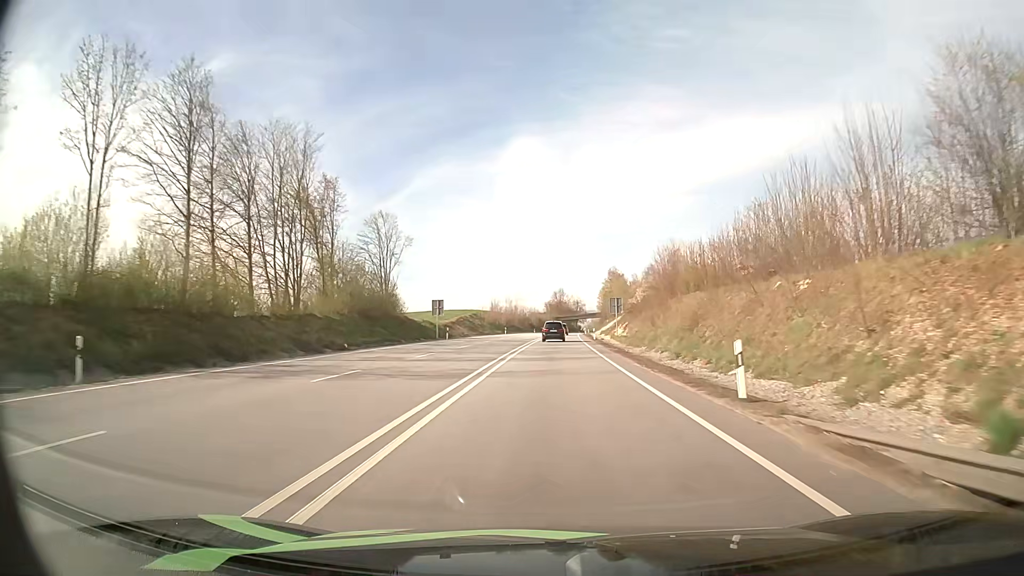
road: primary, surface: asphalt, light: Day
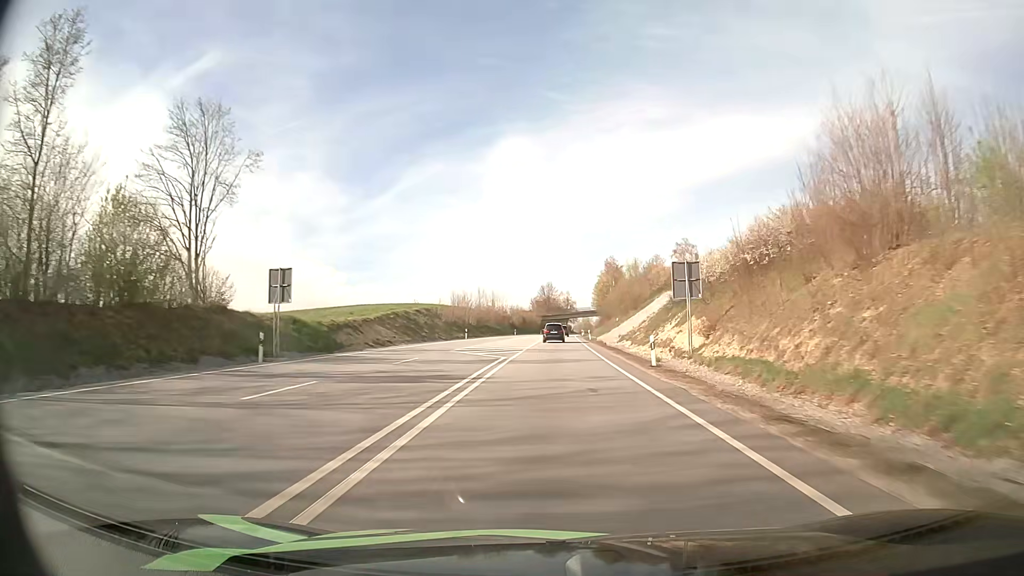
(+0.3, +39.6) m; +1°
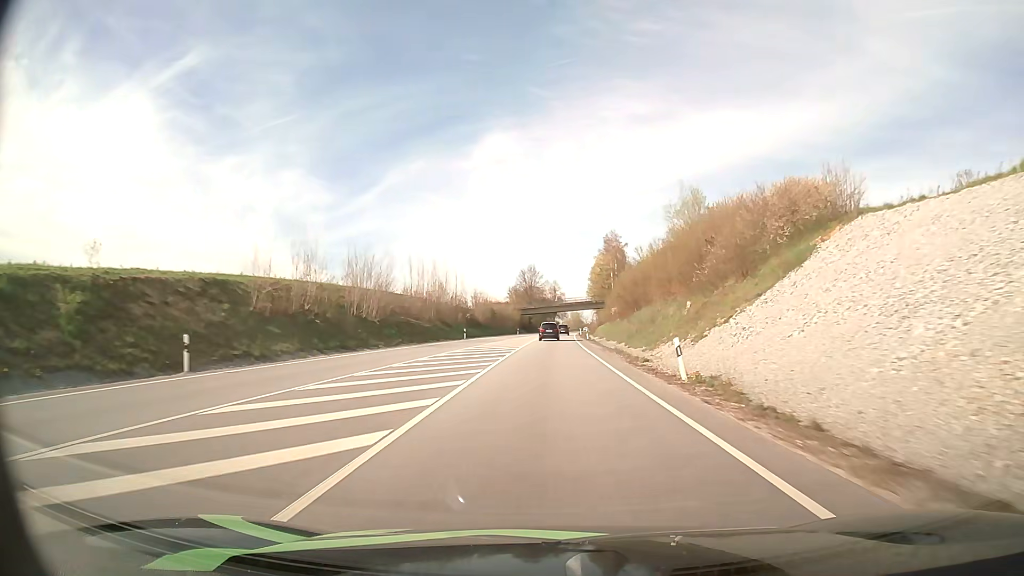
(+0.9, +55.5) m; +1°
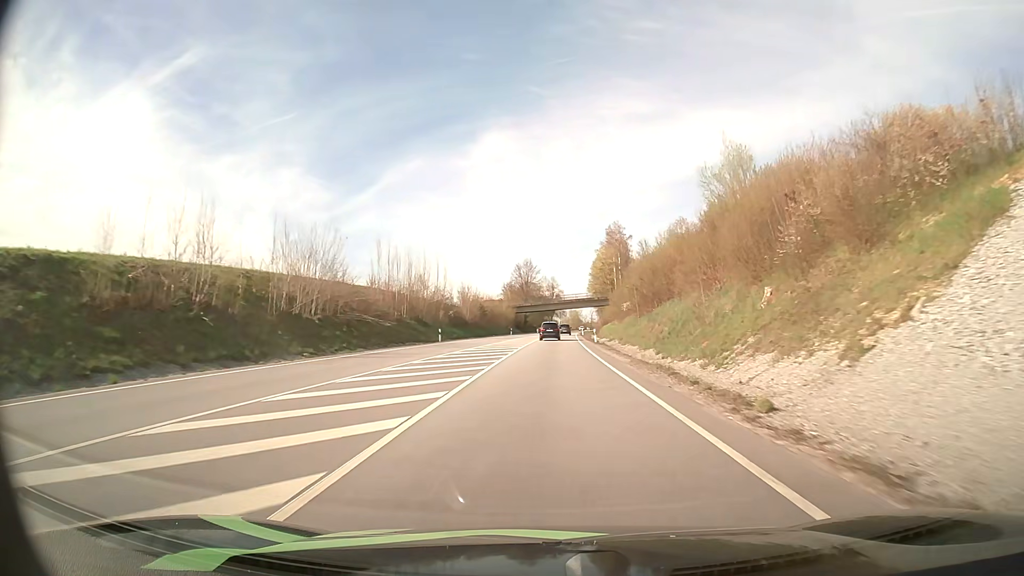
(0.0, +14.3) m; 0°
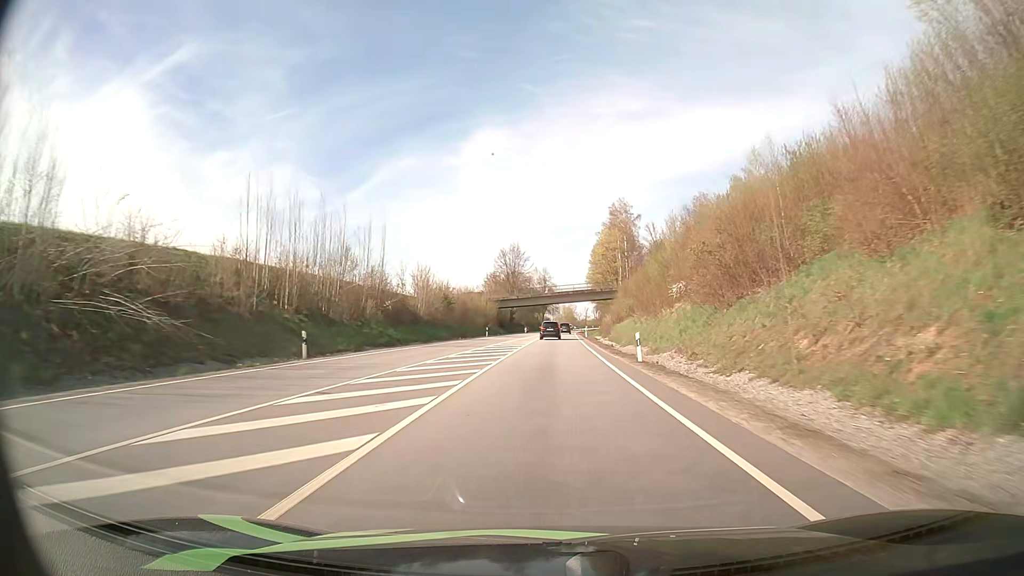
(+0.1, +28.8) m; +1°
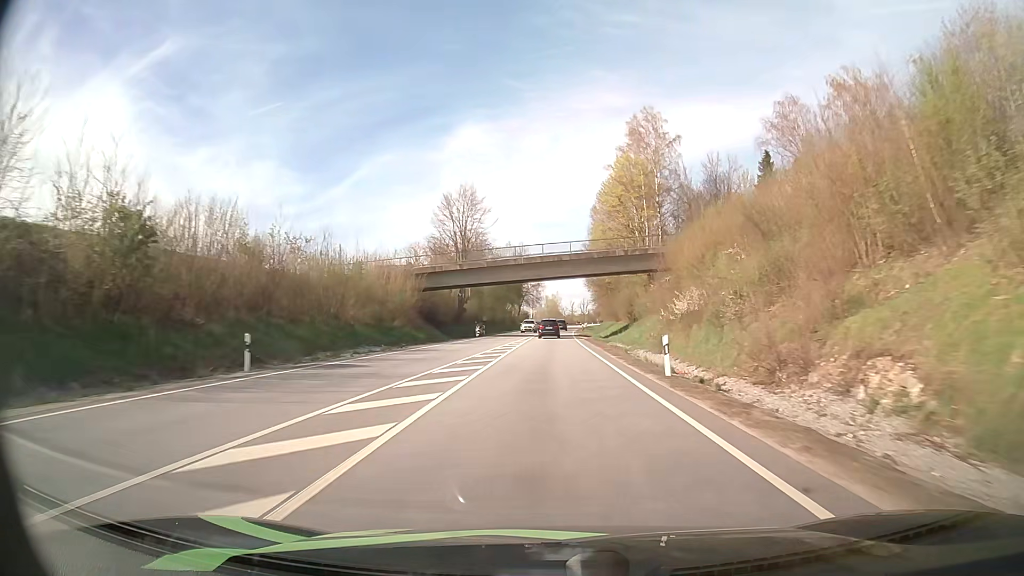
(+0.7, +57.3) m; +2°
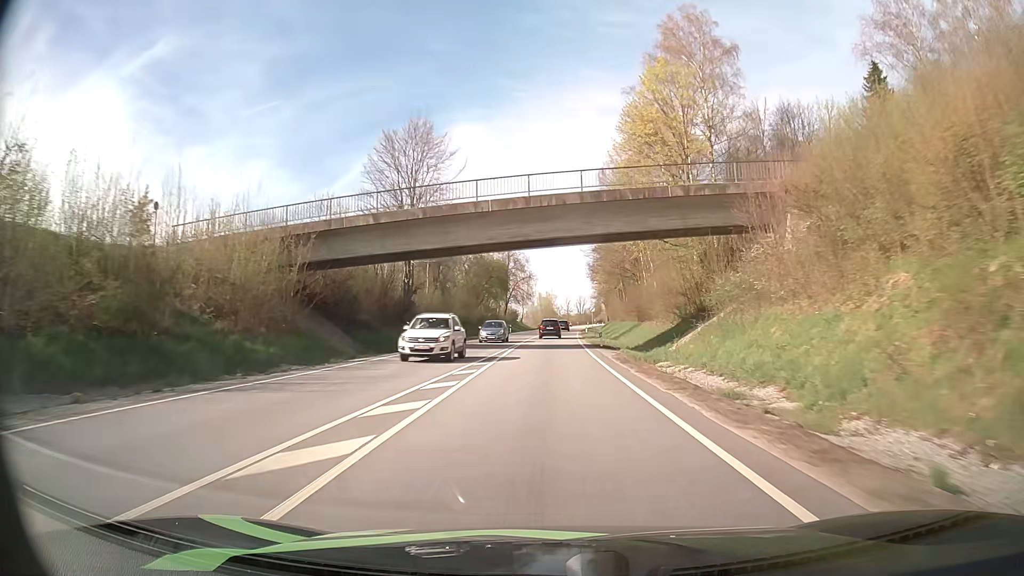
(+0.1, +28.3) m; 0°
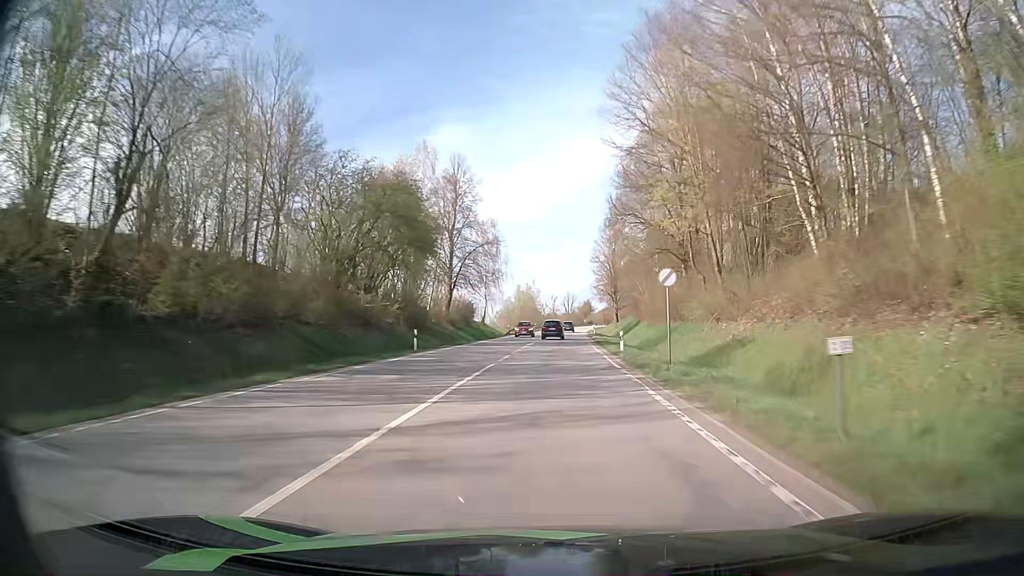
(+0.6, +56.1) m; +1°
(0, +10) (0, +20) (0, +30) (0, +40) (+1, +50) (+1, +60) (+1, +70) (+2, +80) (+2, +90) (+3, +100) m
